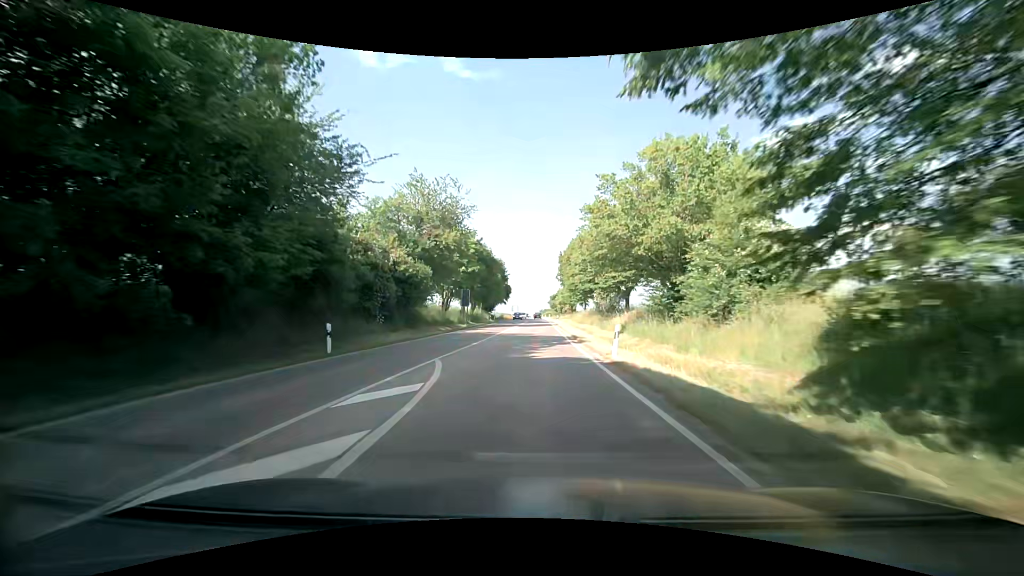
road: secondary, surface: asphalt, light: Day
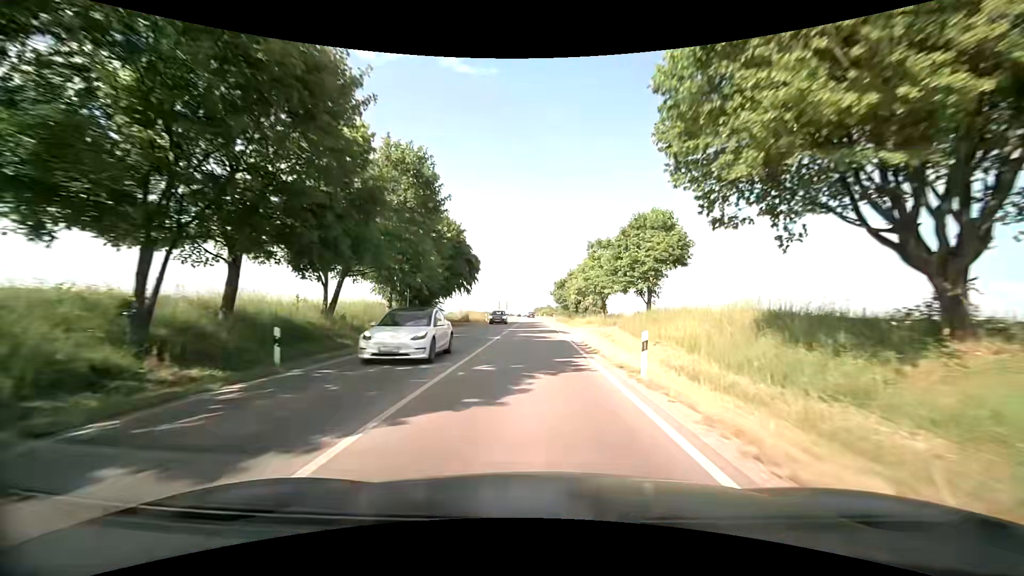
(+0.4, +53.7) m; +1°
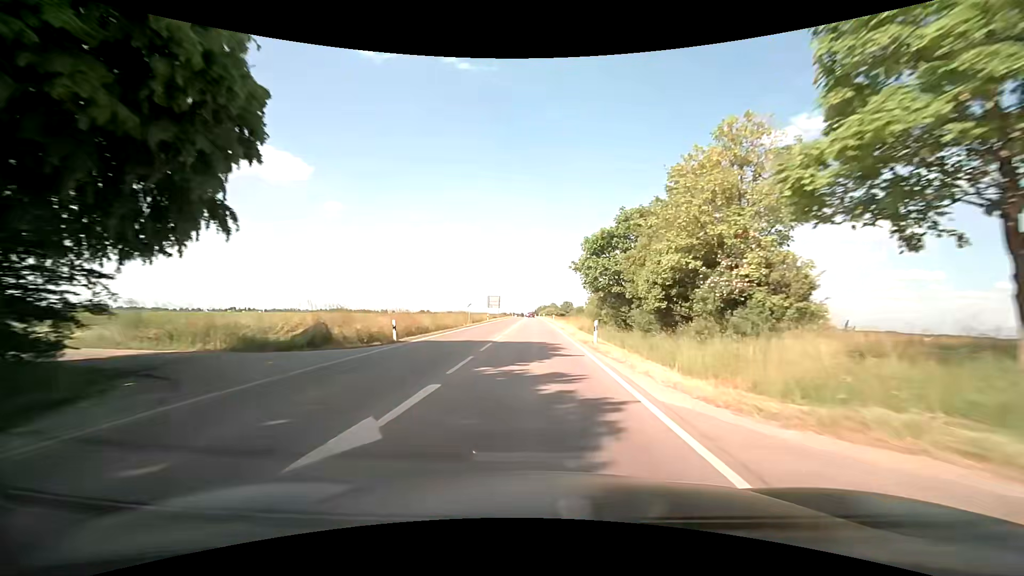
(-0.3, +43.2) m; 0°
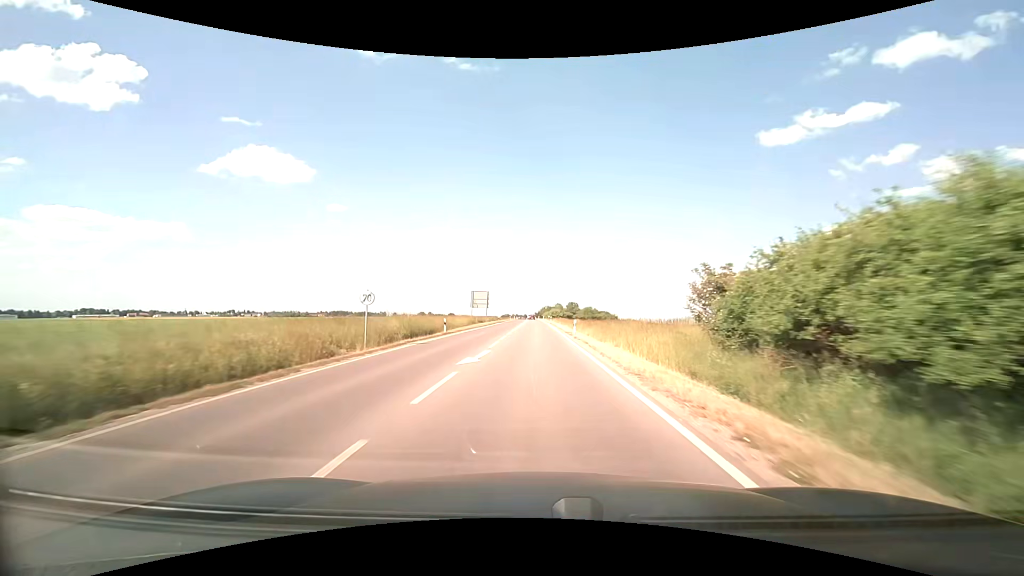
(-0.3, +33.7) m; -1°
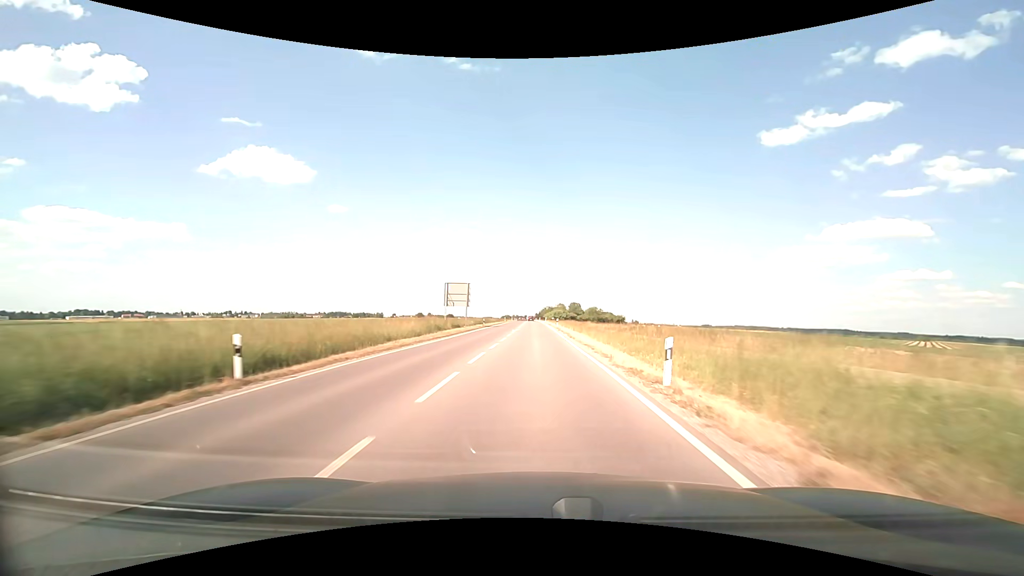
(0.0, +24.3) m; 0°
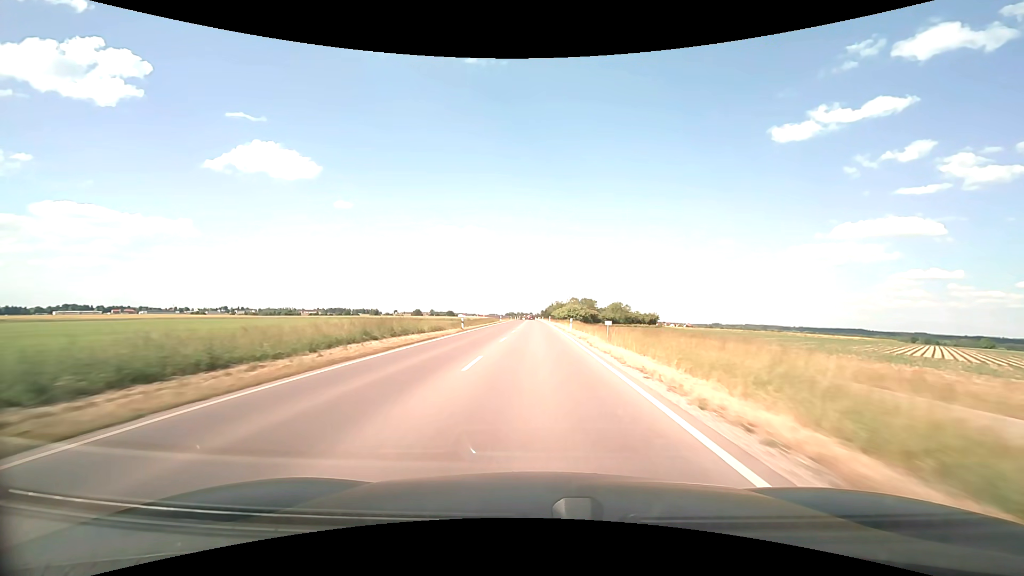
(-0.3, +69.1) m; -1°
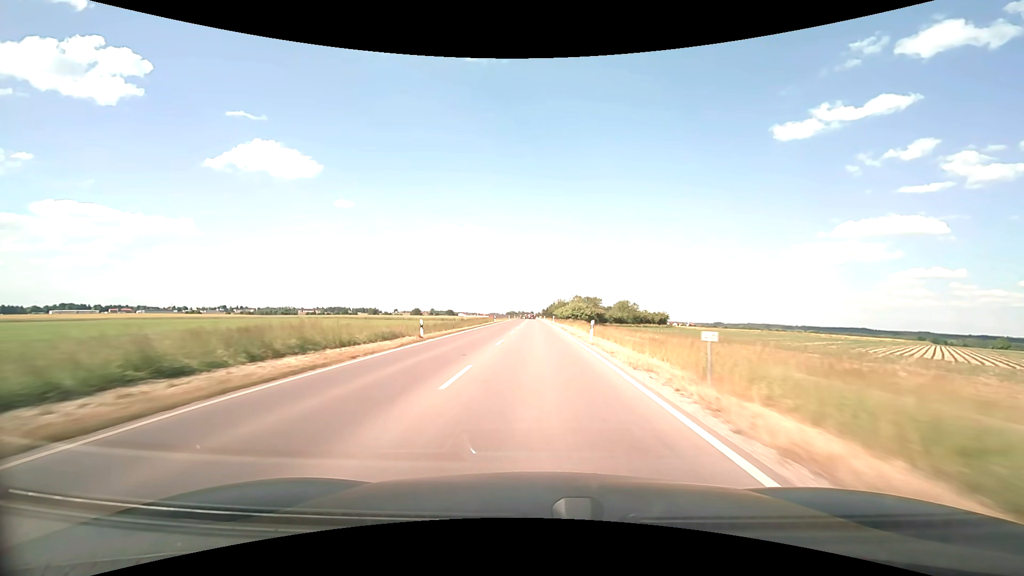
(0.0, +15.0) m; 0°
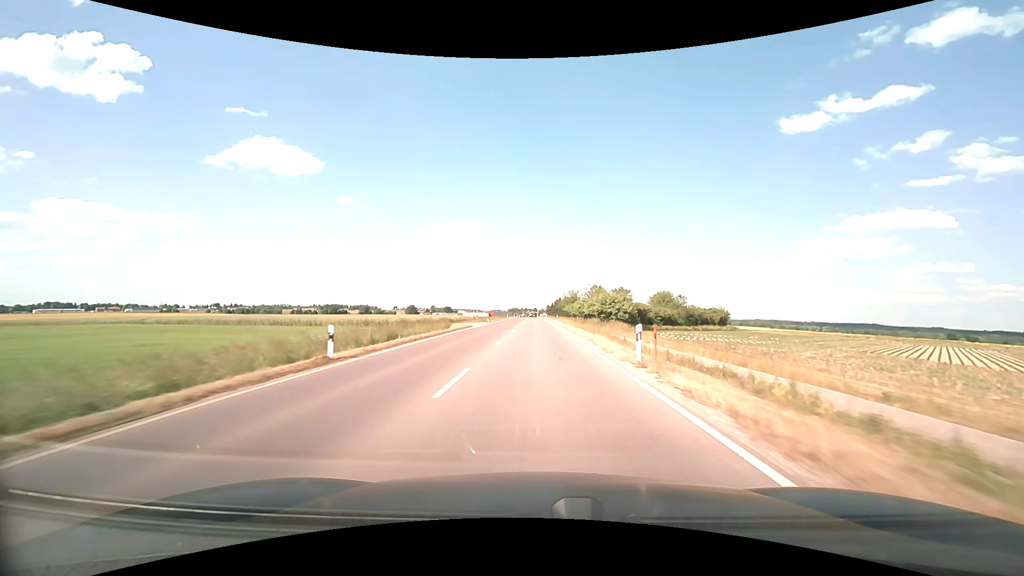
(-0.2, +61.3) m; 0°
(0, +10) (0, +20) (0, +30) (0, +40) (0, +50) (0, +60) (0, +70) (0, +80) (0, +90) (-1, +100) m
